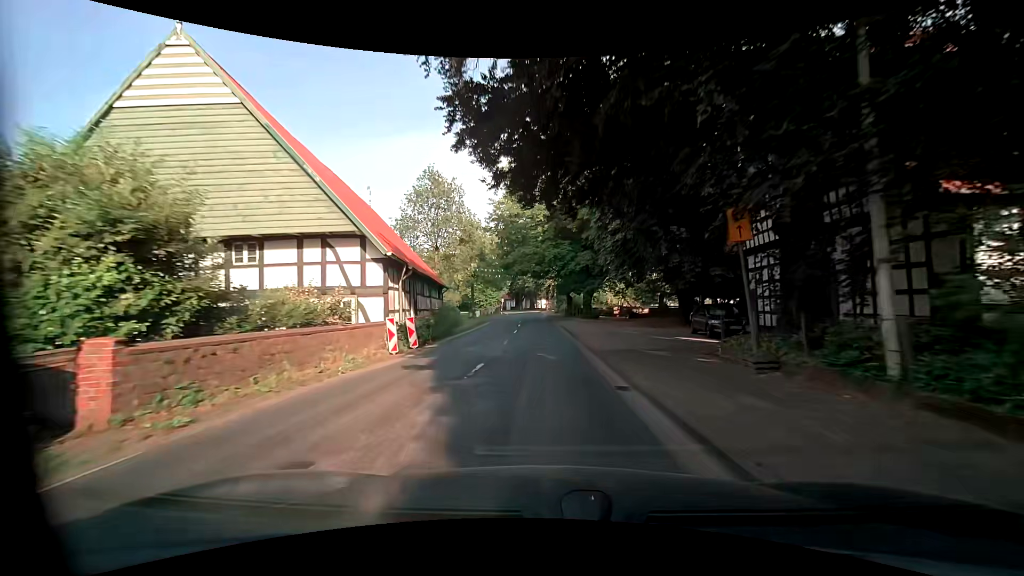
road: primary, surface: asphalt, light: Day
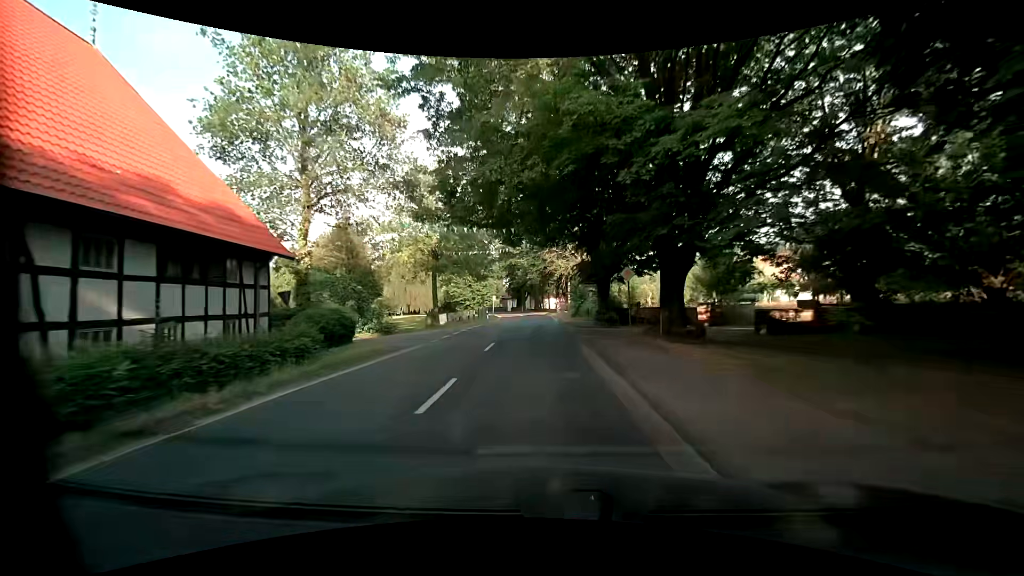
(+0.4, +29.6) m; -1°
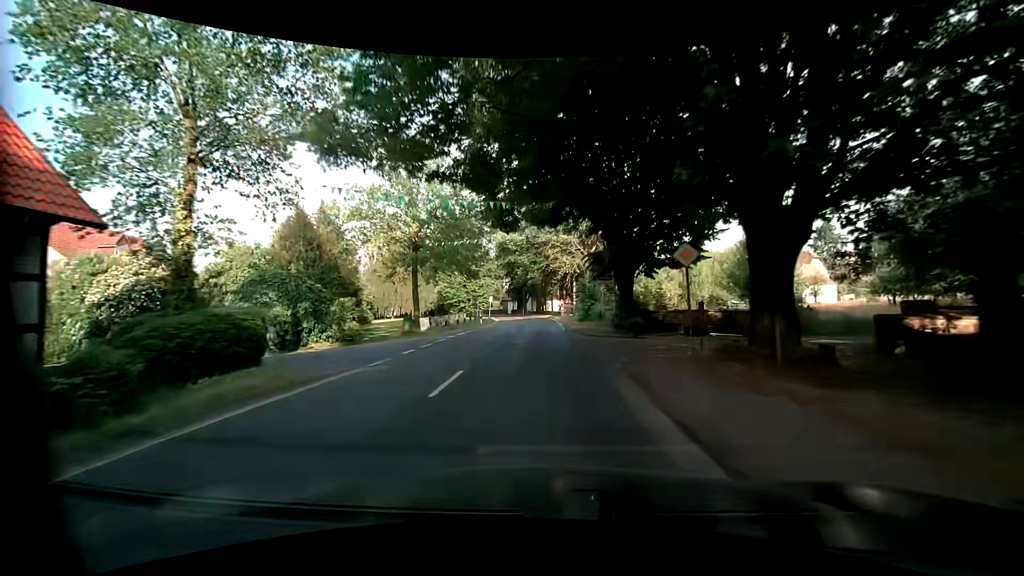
(0.0, +7.5) m; 0°
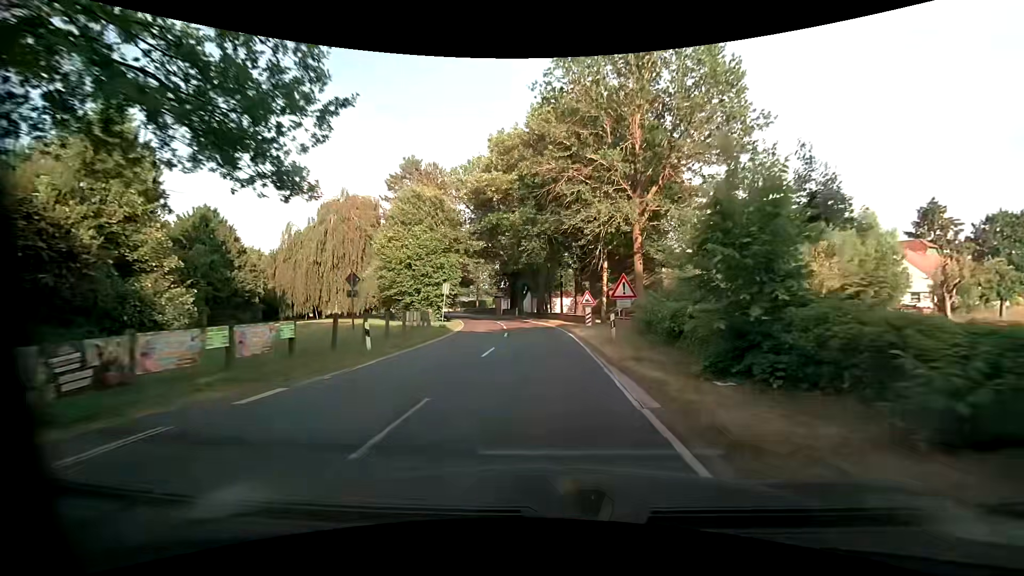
(0.0, +30.4) m; -1°
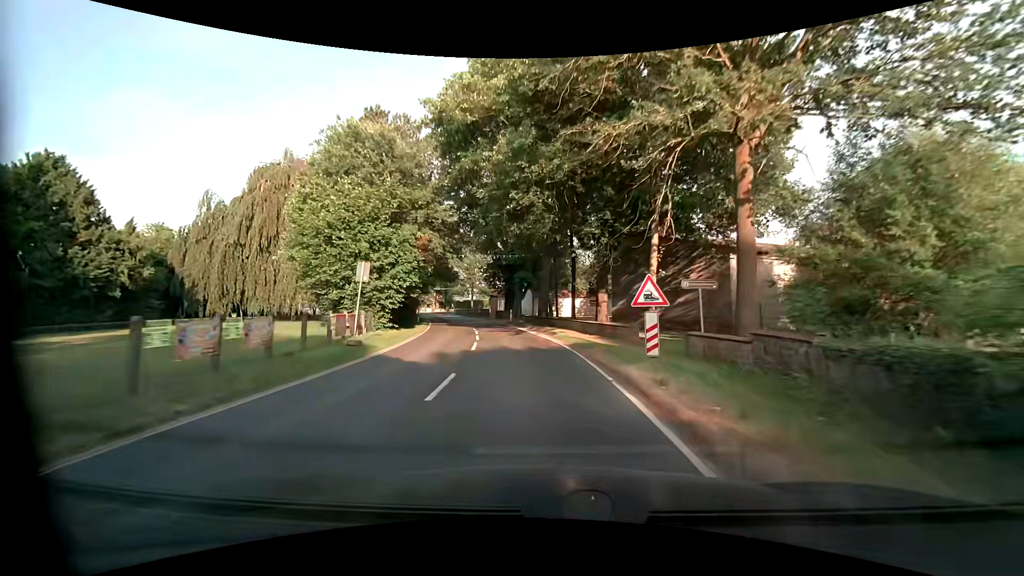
(+0.1, +15.3) m; 0°
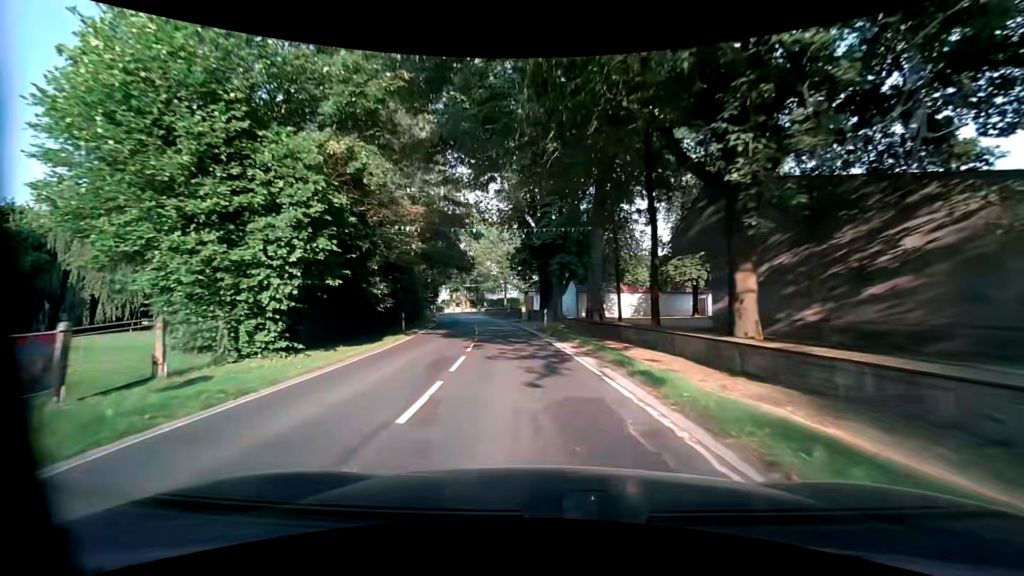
(-0.5, +15.1) m; -5°
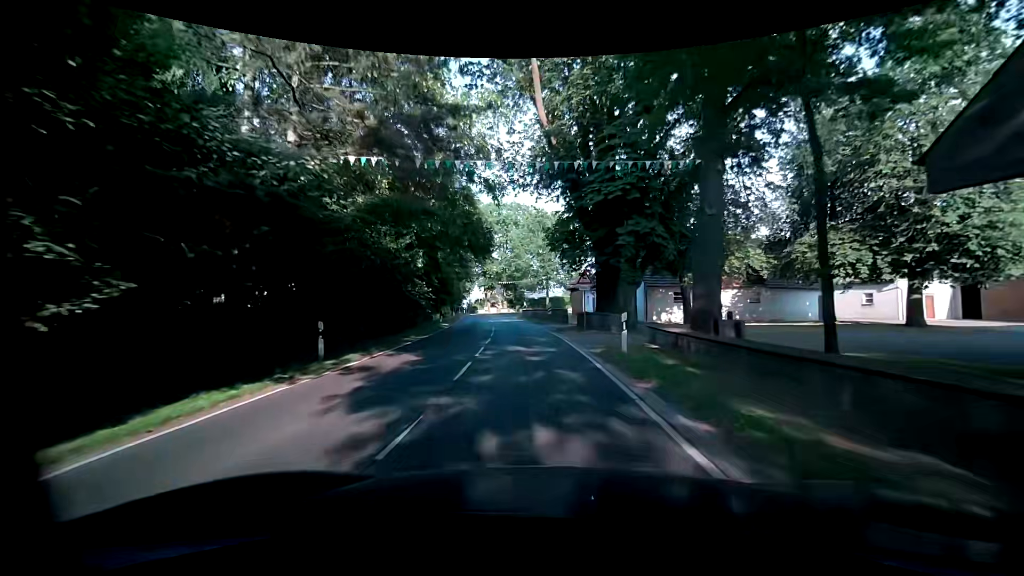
(-0.6, +14.9) m; -4°
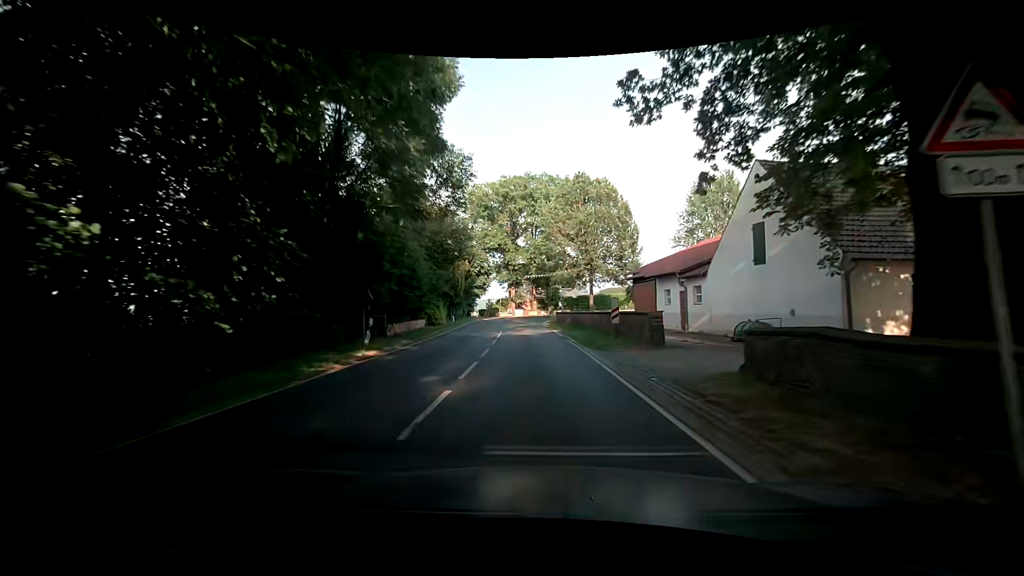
(-1.0, +22.1) m; -4°
(0, +10) (0, +20) (-1, +30) (-1, +40) (-1, +50) (0, +60) (+4, +69) (+12, +75) (+21, +78) (+31, +81) m
